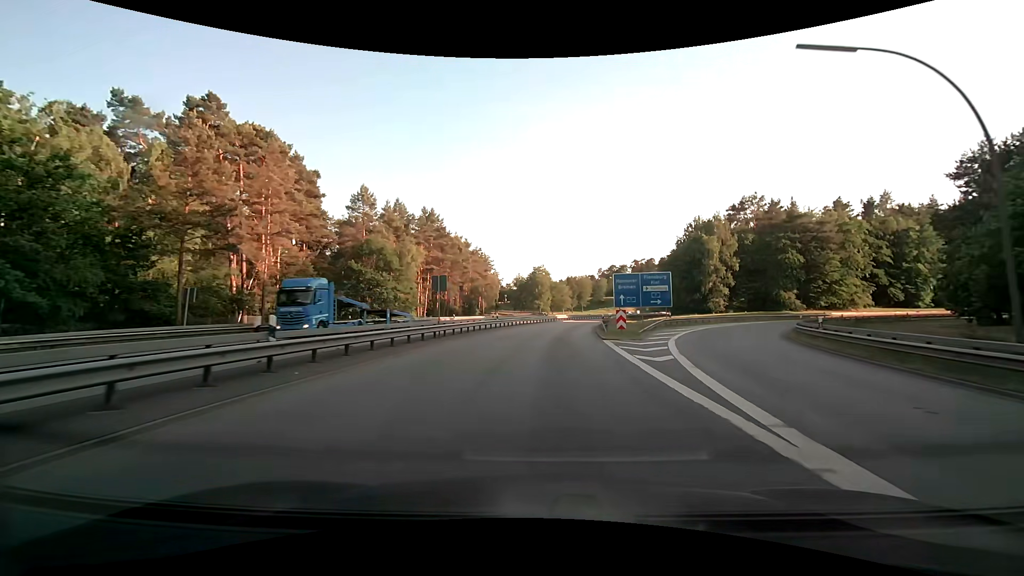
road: motorway_link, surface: asphalt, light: Day
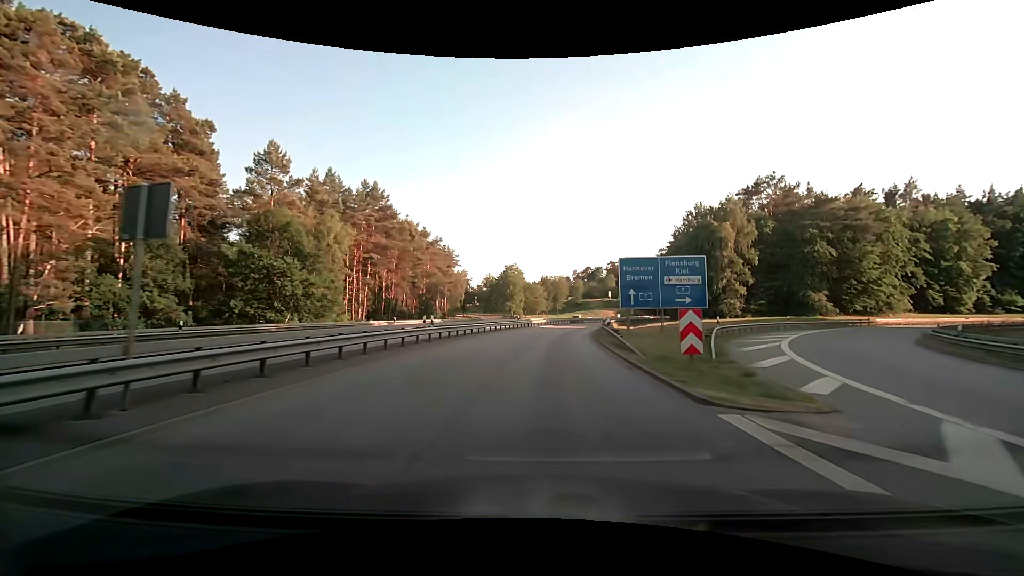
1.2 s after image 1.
(+0.4, +18.2) m; +3°
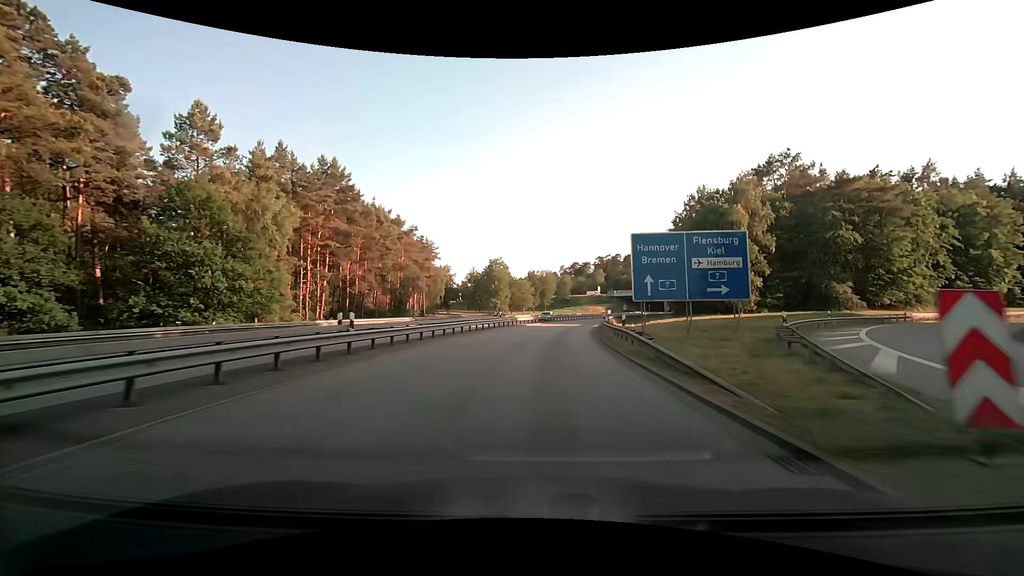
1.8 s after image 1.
(+0.2, +9.1) m; +2°
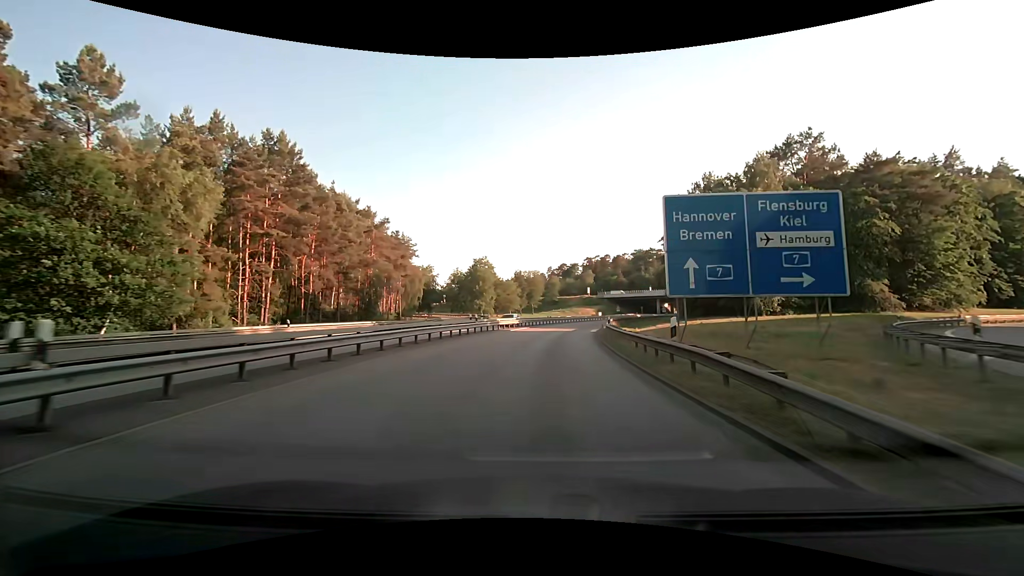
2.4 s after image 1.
(+0.1, +9.1) m; +1°
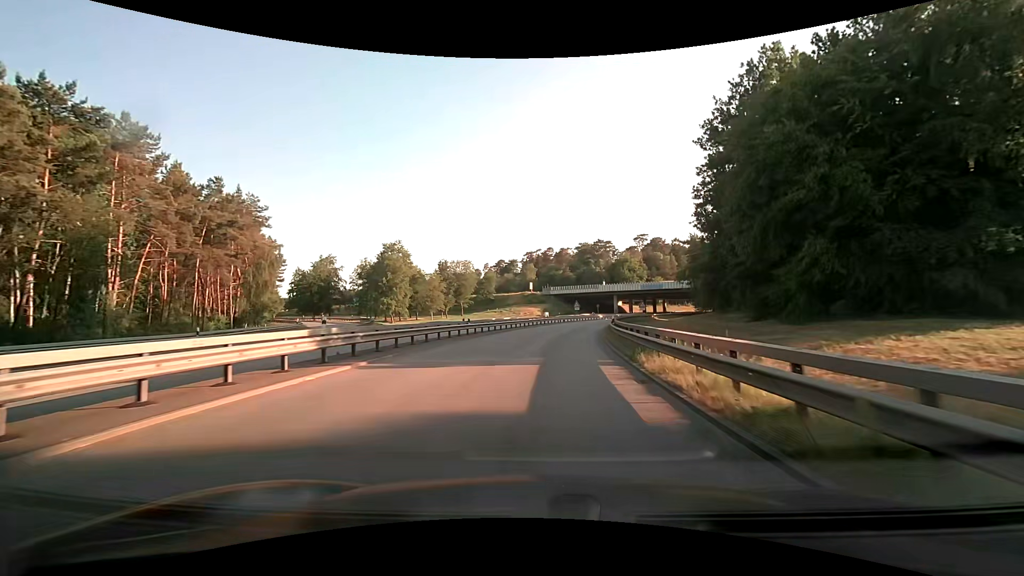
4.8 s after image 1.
(+2.5, +35.6) m; +7°
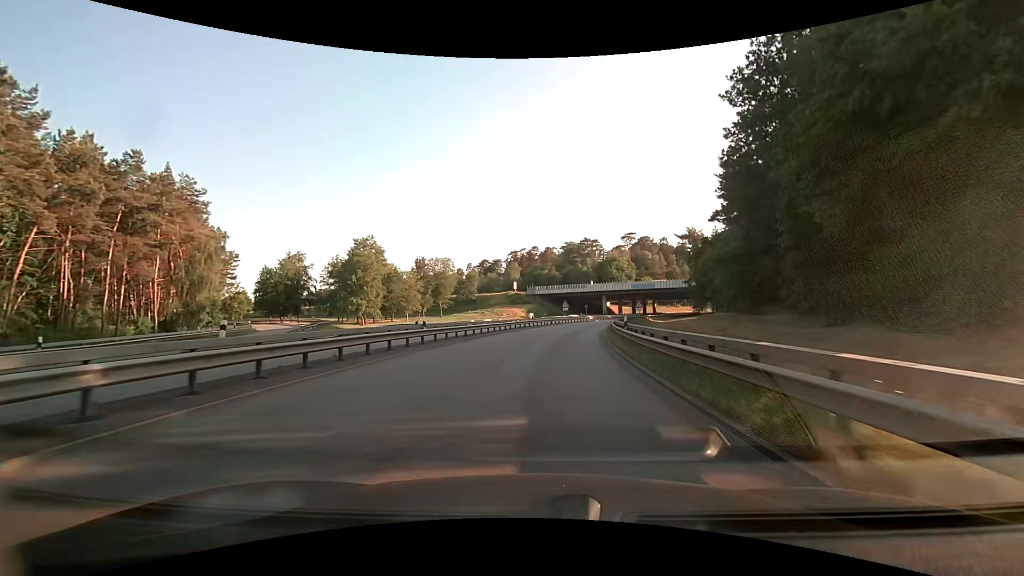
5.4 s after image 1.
(+0.2, +8.8) m; +2°
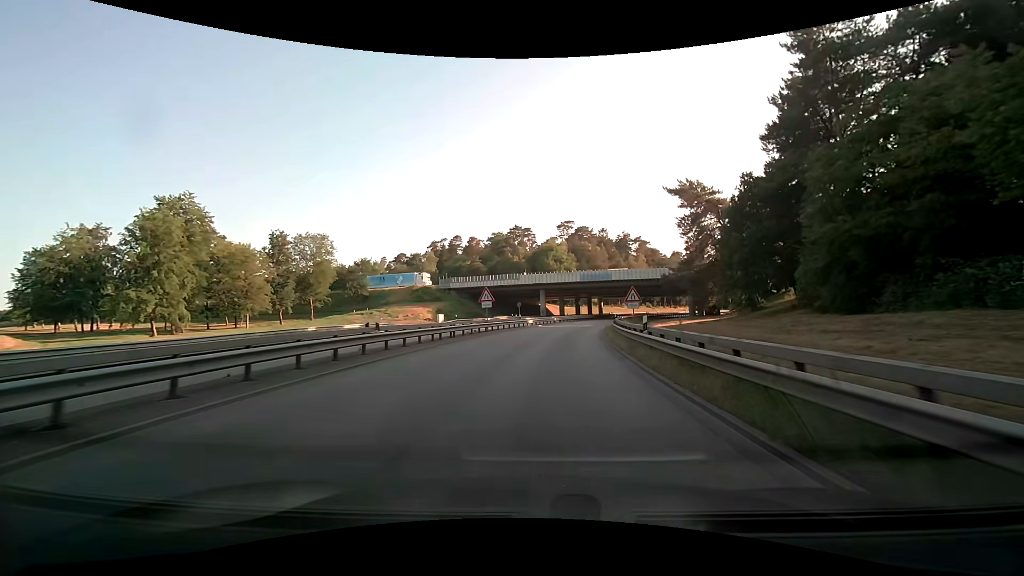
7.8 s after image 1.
(+2.5, +35.5) m; +8°
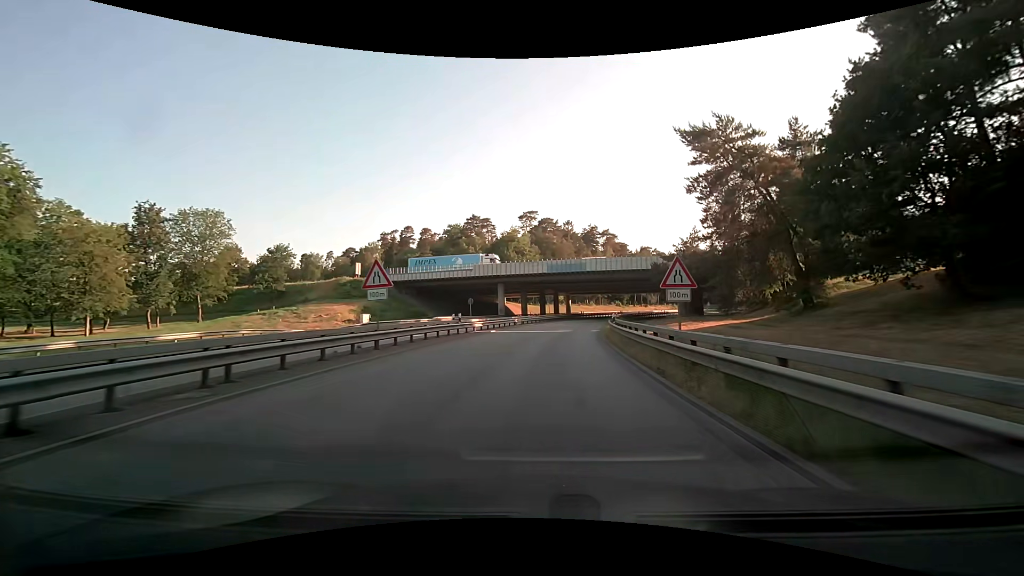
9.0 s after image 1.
(+0.7, +18.0) m; +5°
(0, +10) (+1, +20) (+2, +30) (+3, +40) (+5, +50) (+7, +59) (+9, +69) (+12, +79) (+16, +88) (+18, +98) m
